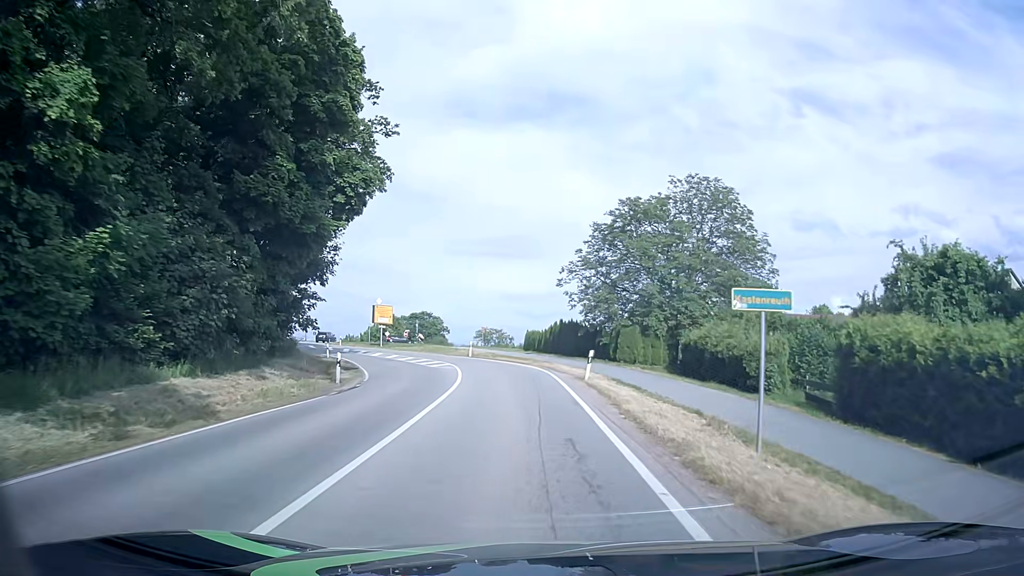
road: secondary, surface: asphalt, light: Day
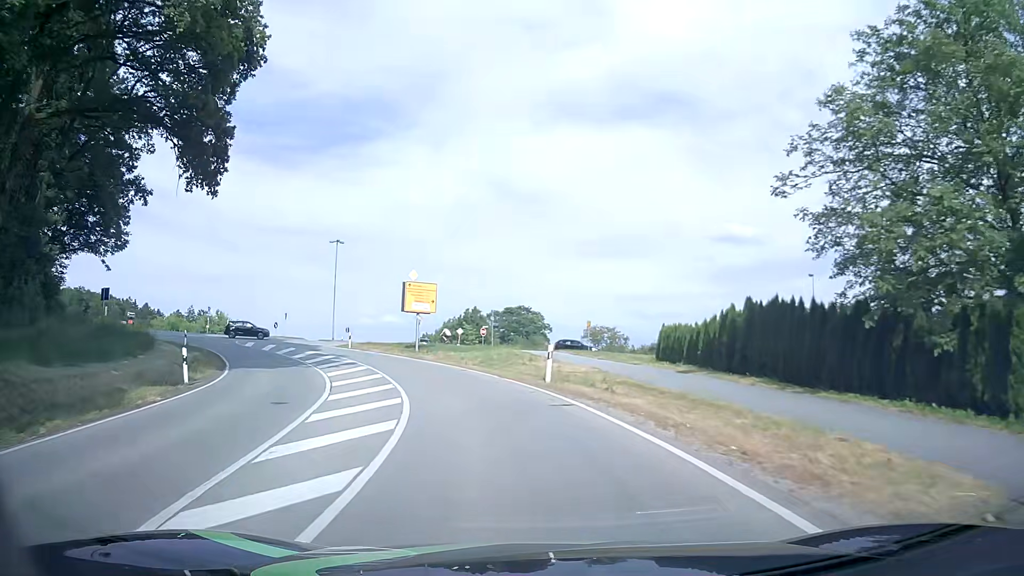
(-1.7, +30.4) m; -9°
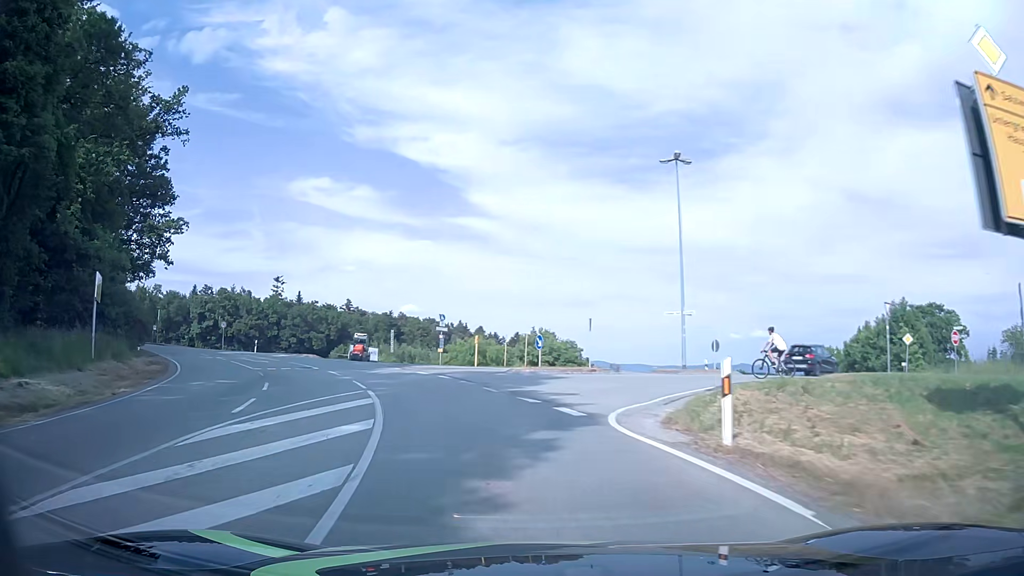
(-9.6, +36.1) m; -32°
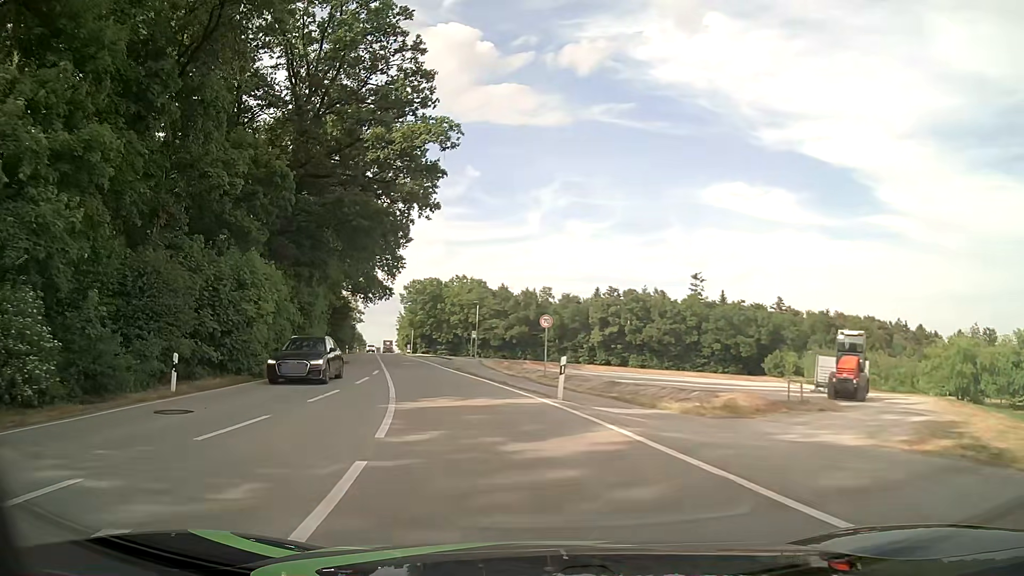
(-11.4, +35.3) m; -36°
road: tertiary
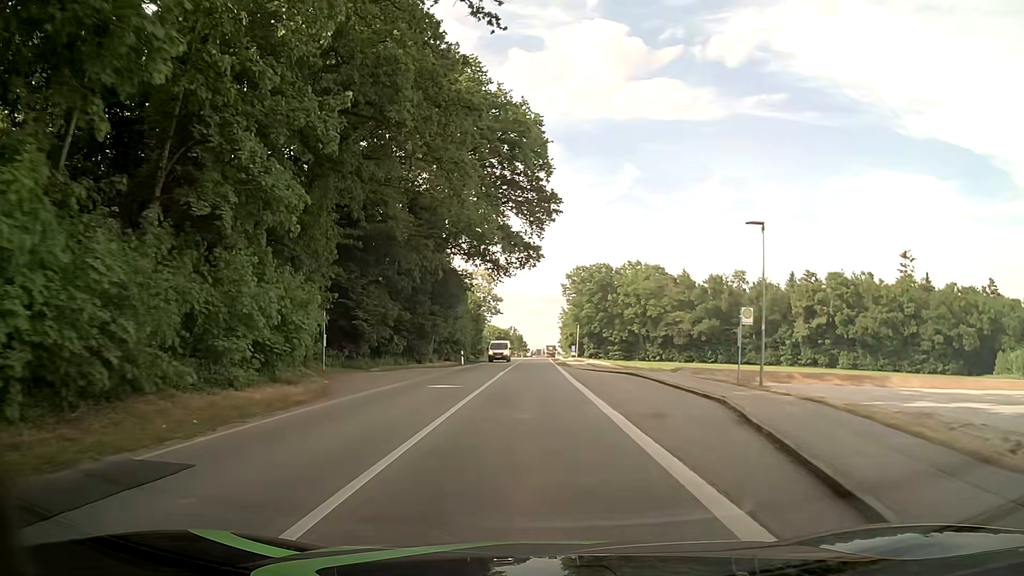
(-6.6, +38.0) m; -14°
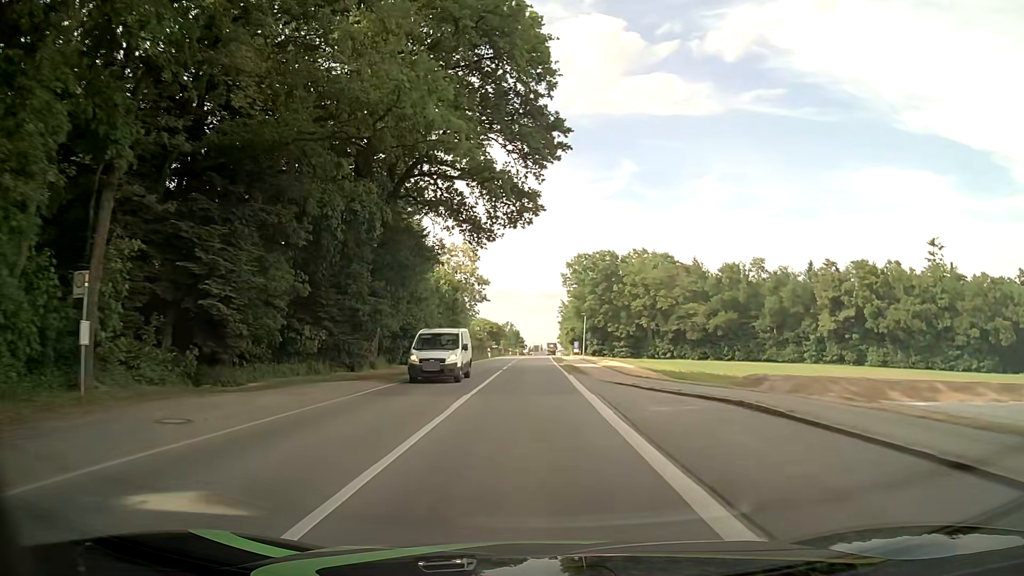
(0.0, +16.9) m; 0°
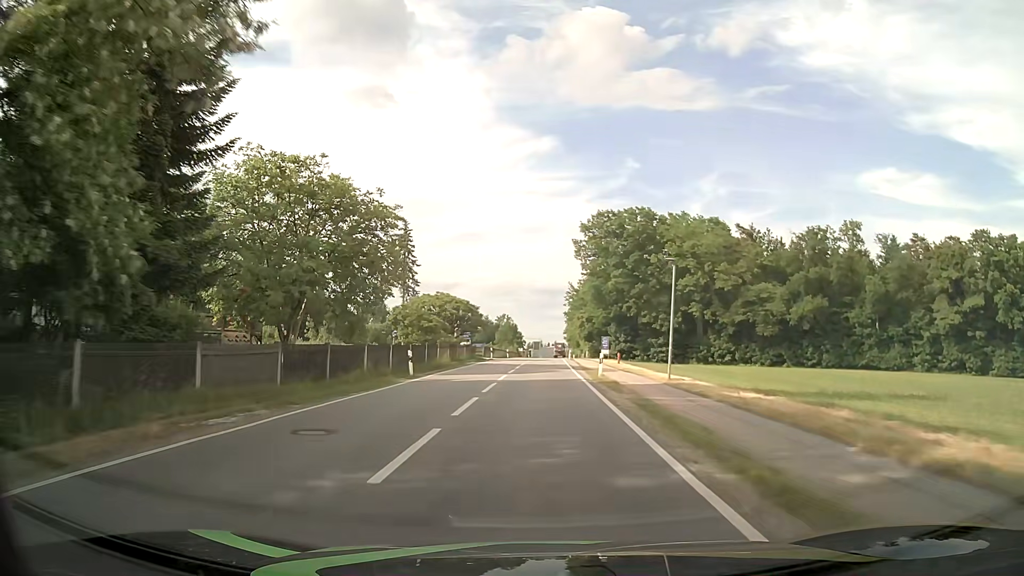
(-0.3, +48.3) m; 0°
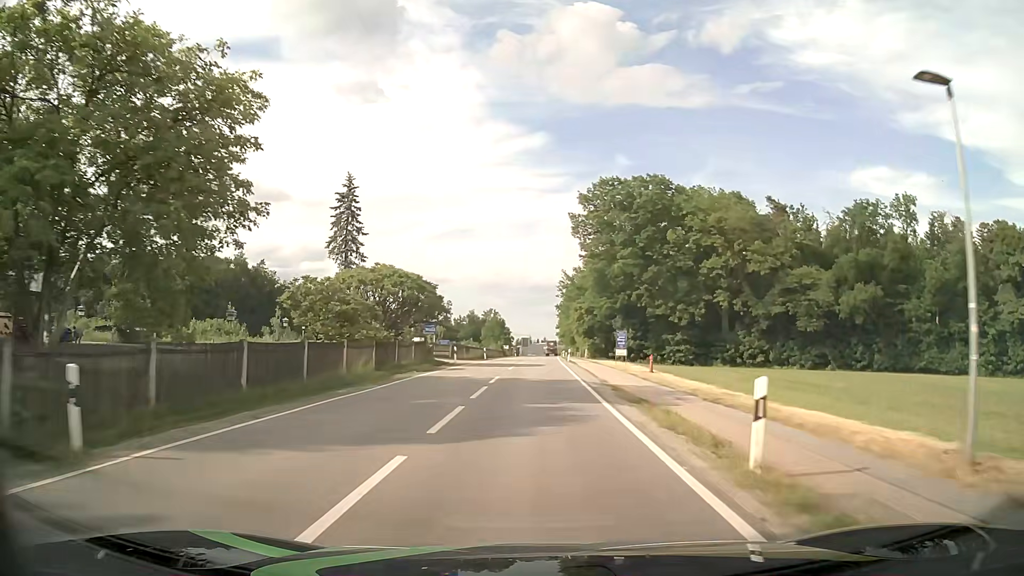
(+0.1, +20.6) m; +1°
(0, +10) (0, +20) (0, +30) (0, +40) (0, +50) (+1, +60) (+1, +70) (+1, +80) (+2, +90) (+2, +100) m
